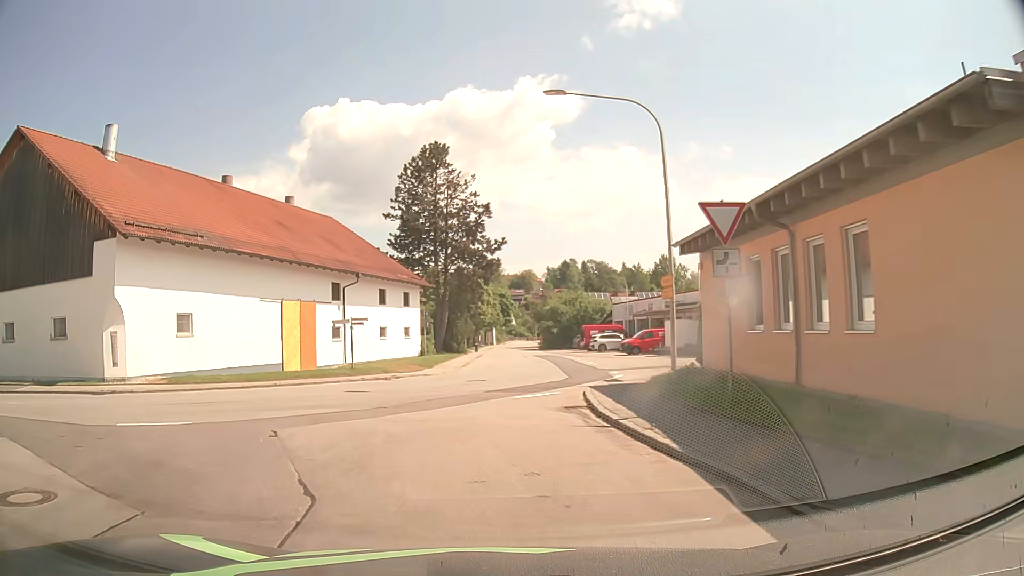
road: tertiary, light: Day
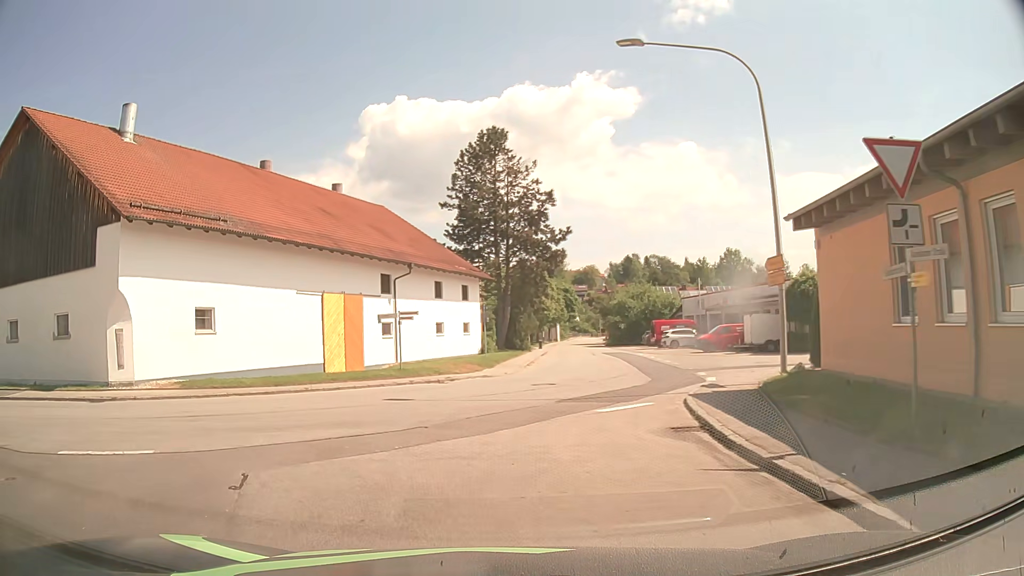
(-0.2, +3.7) m; -6°
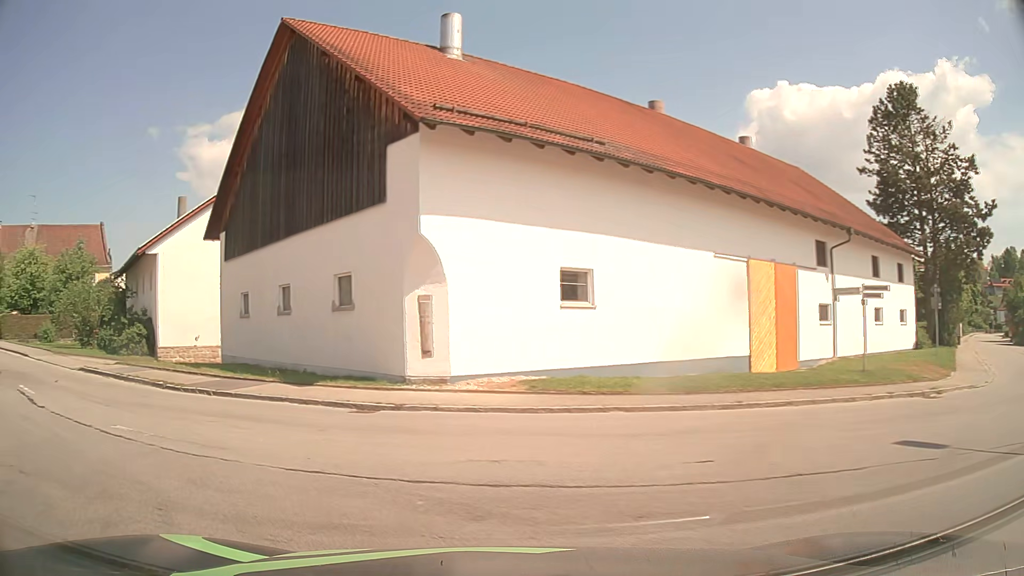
(-1.9, +8.2) m; -32°
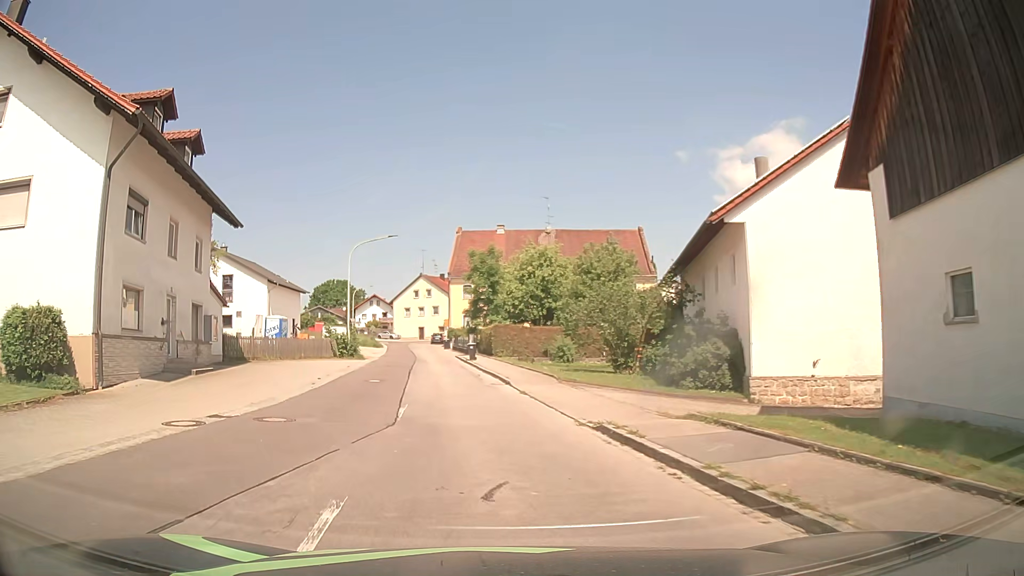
(-7.0, +12.1) m; -49°
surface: asphalt
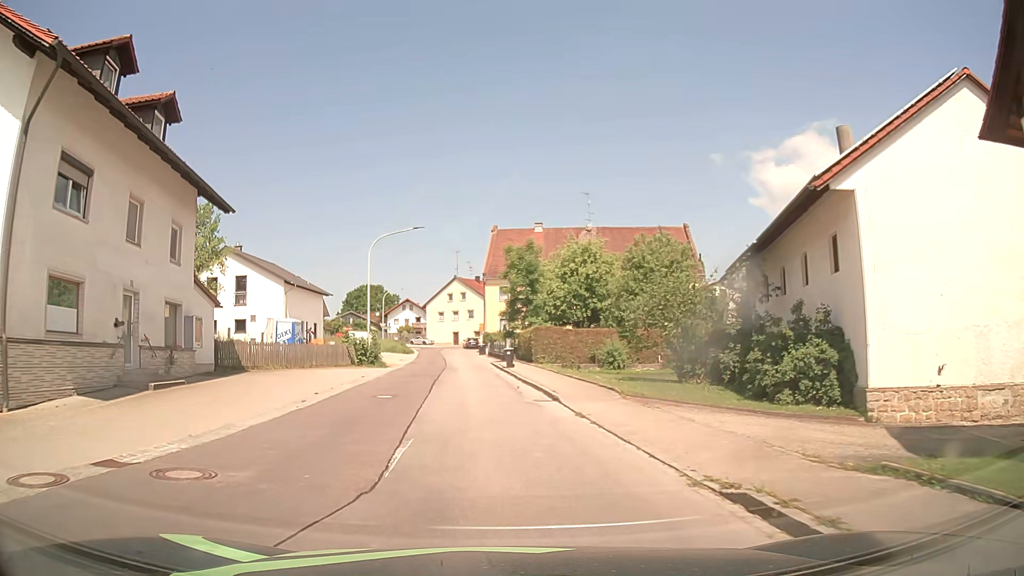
(-0.1, +5.0) m; -2°
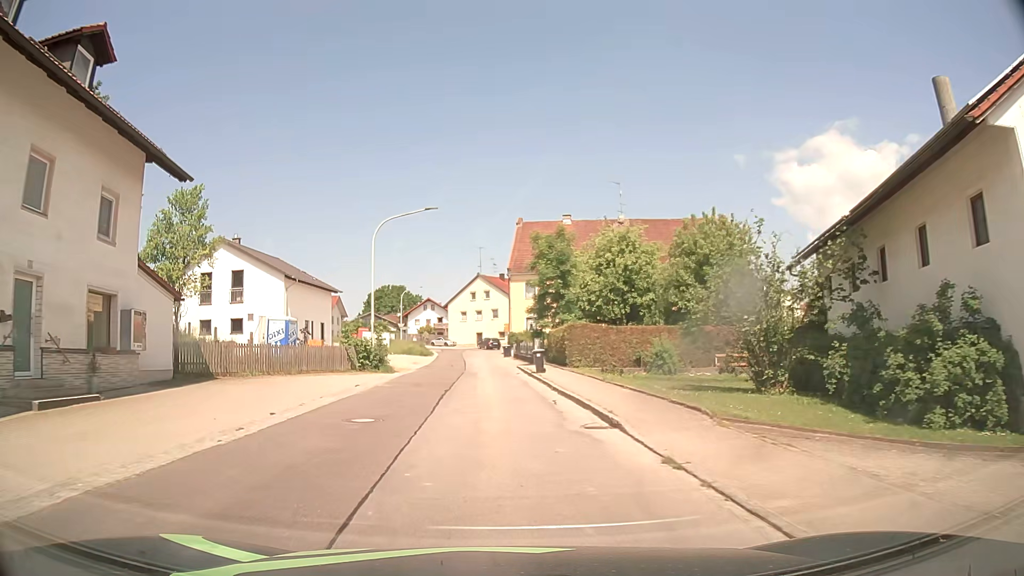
(-0.1, +5.7) m; -2°
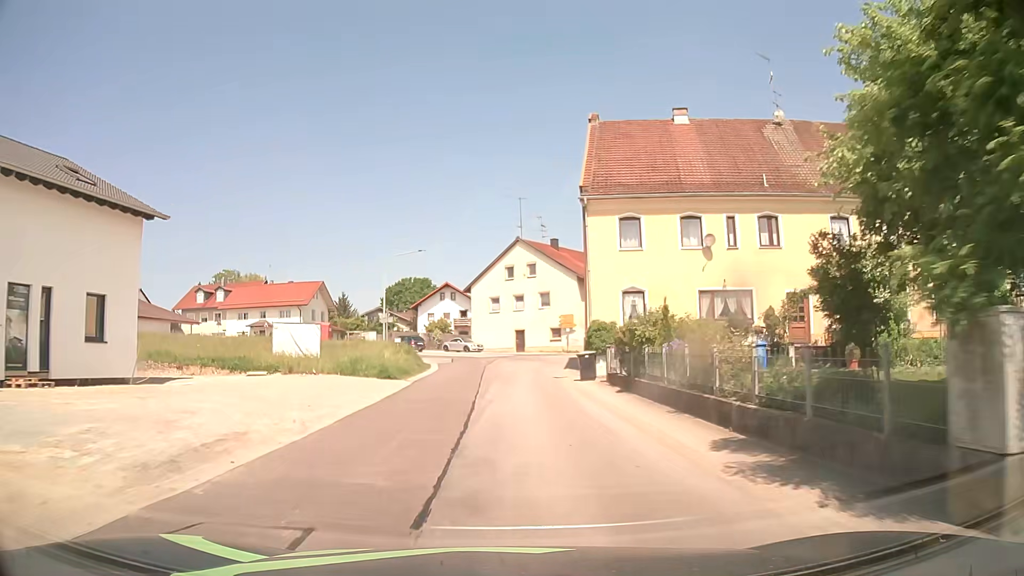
(-1.5, +35.4) m; -3°
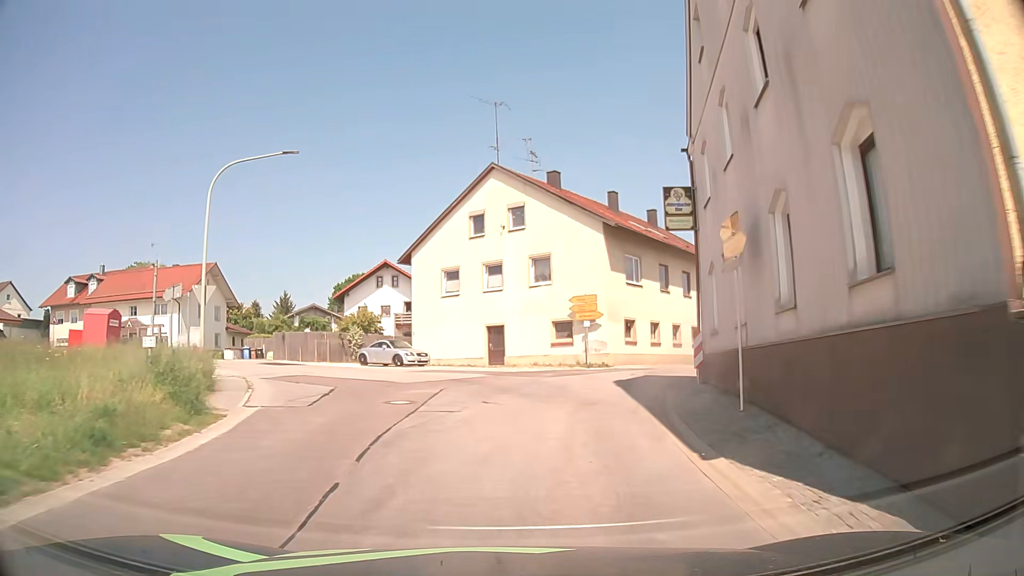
(0.0, +26.3) m; +2°
(0, +10) (+3, +20) (+8, +28) (+14, +36) (+21, +43) (+27, +51) (+33, +59) (+41, +65) (+48, +72) (+54, +80) m
